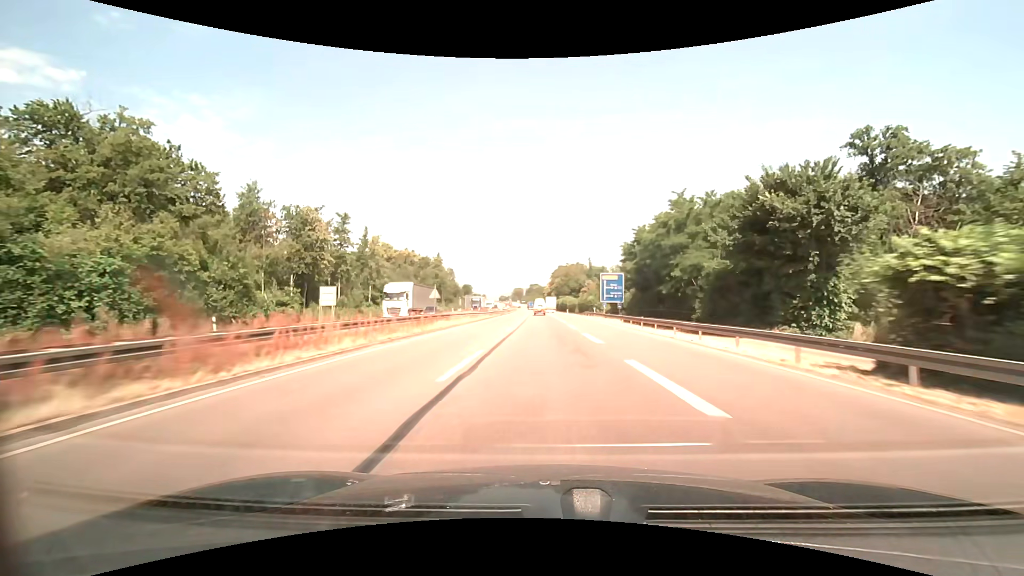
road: trunk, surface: asphalt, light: Day
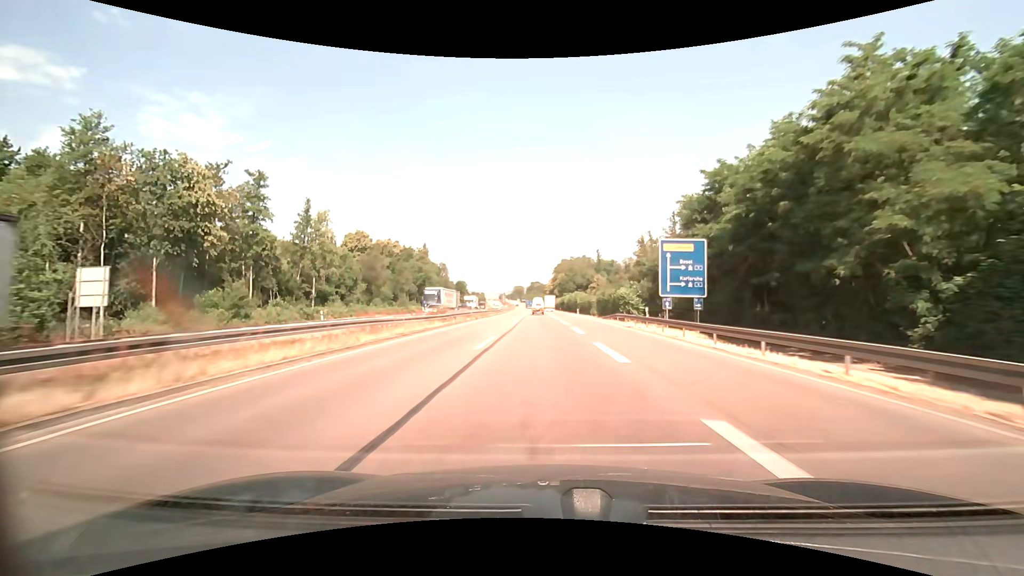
(0.0, +30.3) m; 0°
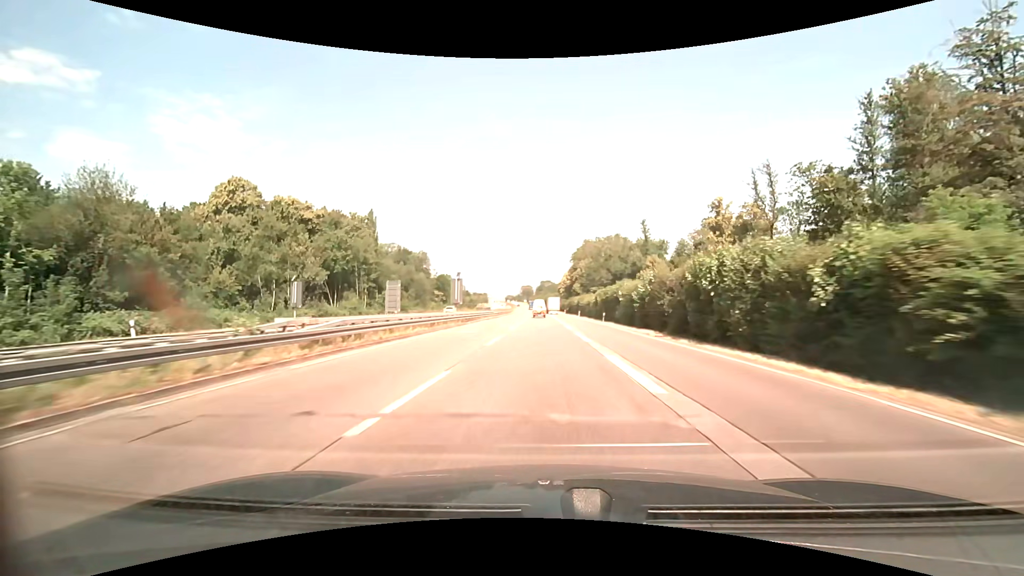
(-0.8, +75.9) m; -1°
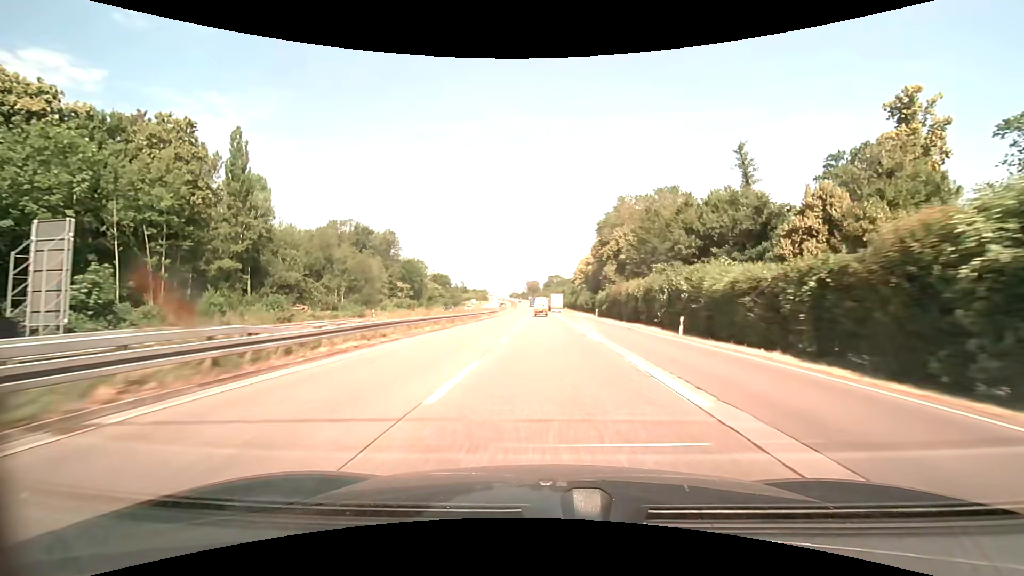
(-0.7, +60.7) m; -1°
(0, +10) (0, +20) (0, +30) (0, +40) (0, +50) (0, +60) (0, +70) (0, +80) (-1, +90) (-1, +100) m
